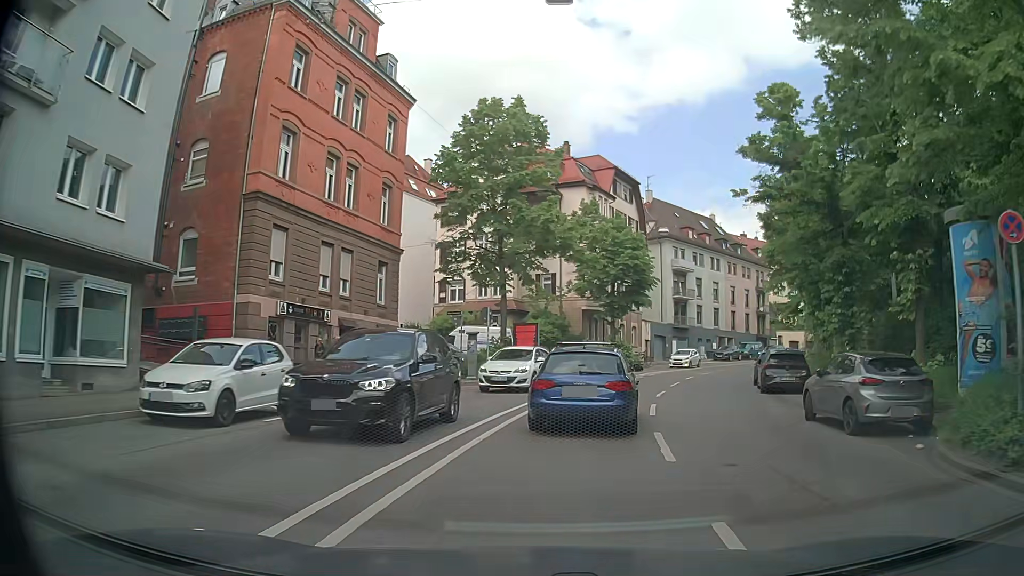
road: secondary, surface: asphalt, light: Day
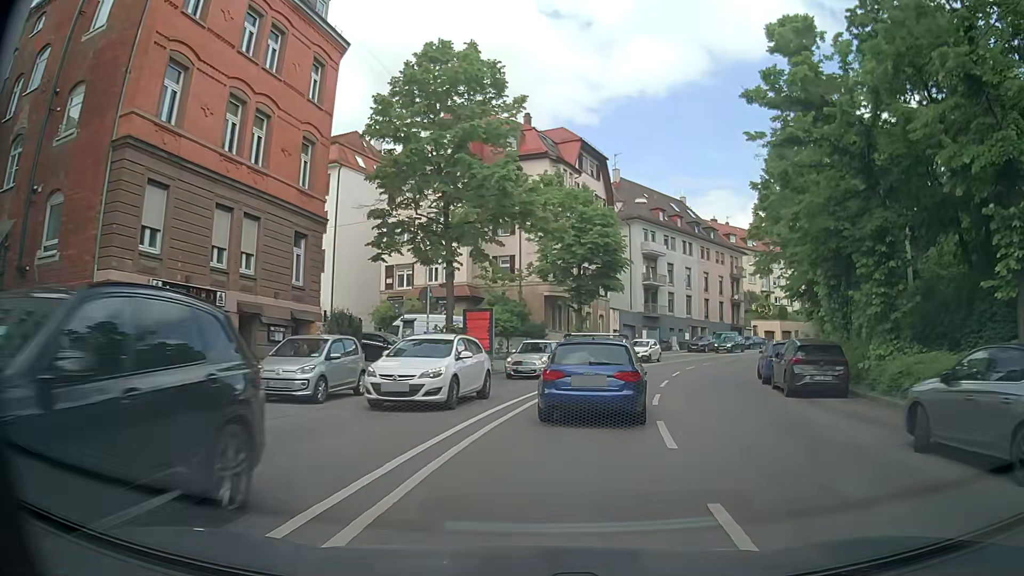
(+0.2, +5.9) m; +4°
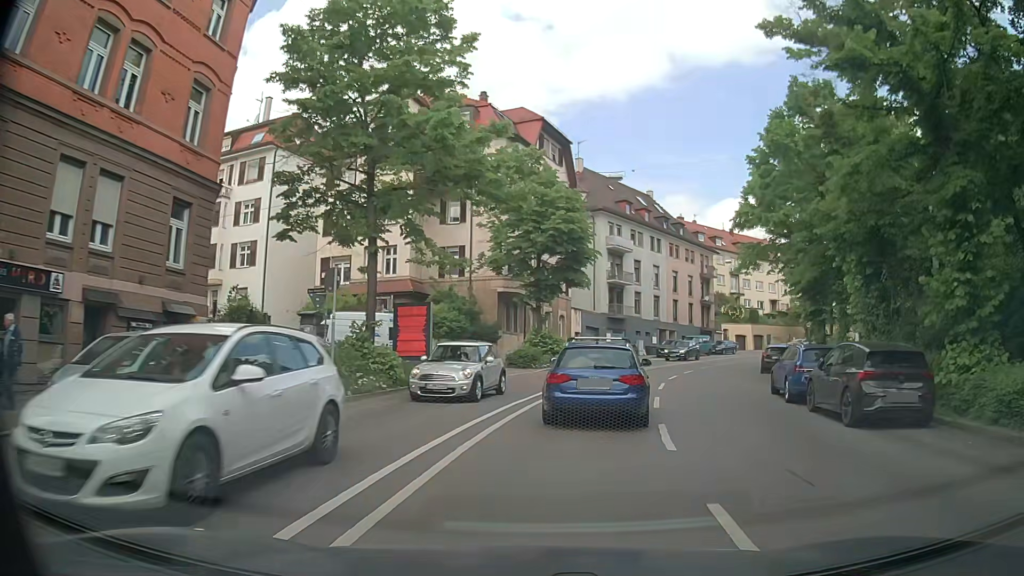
(+0.2, +6.1) m; +4°
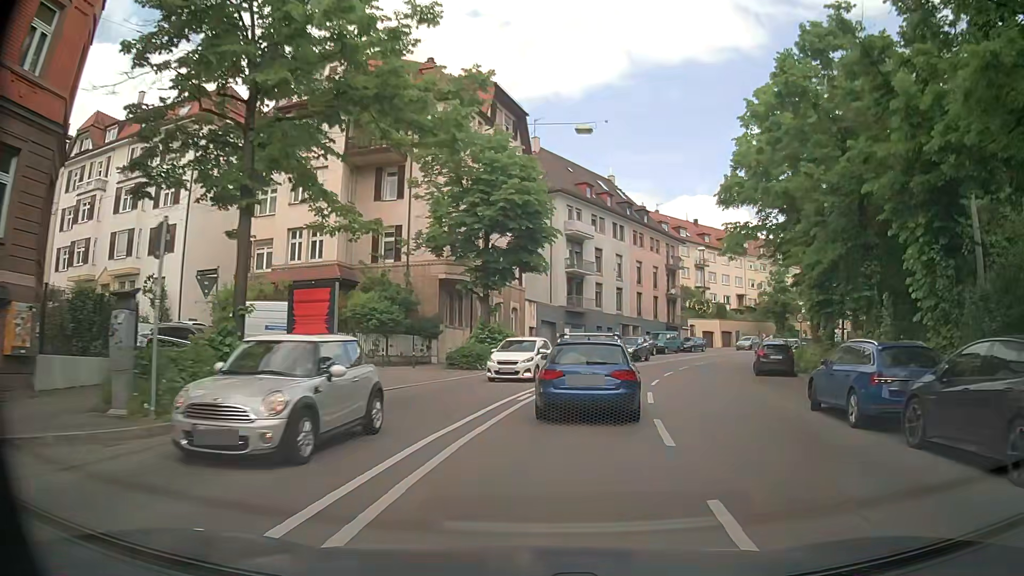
(+0.2, +6.2) m; +4°
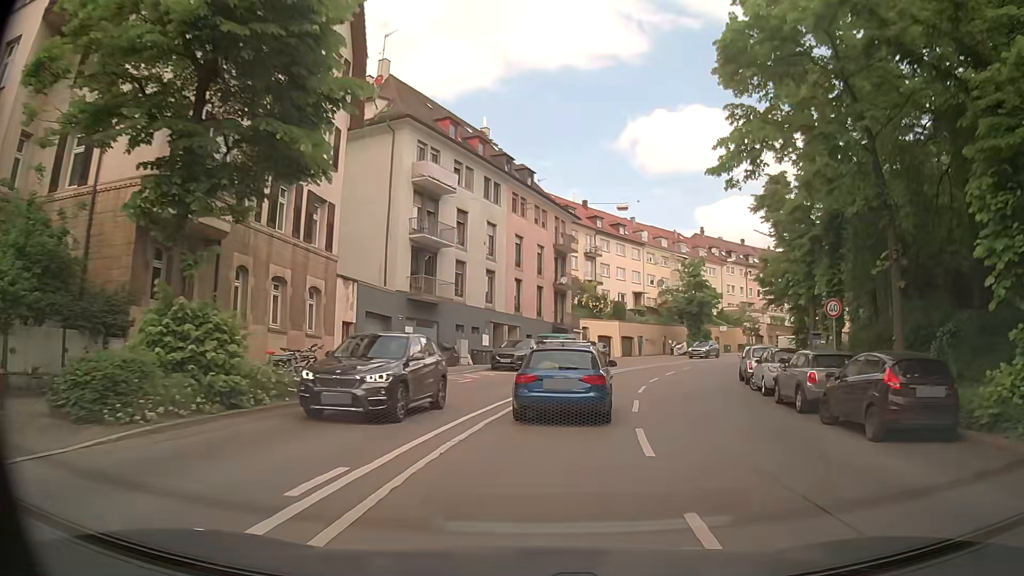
(+2.0, +18.8) m; +12°
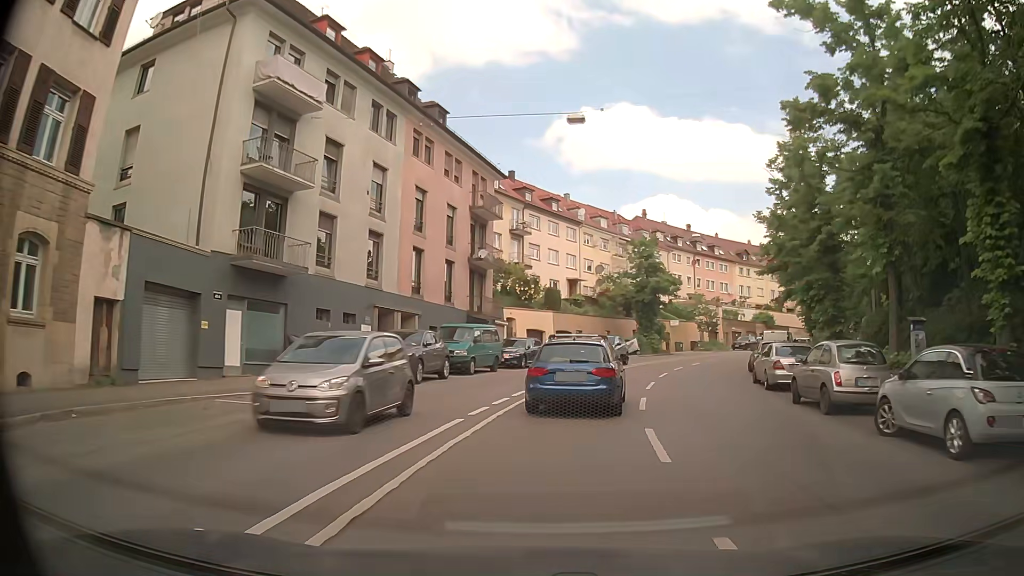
(+0.8, +13.3) m; +6°
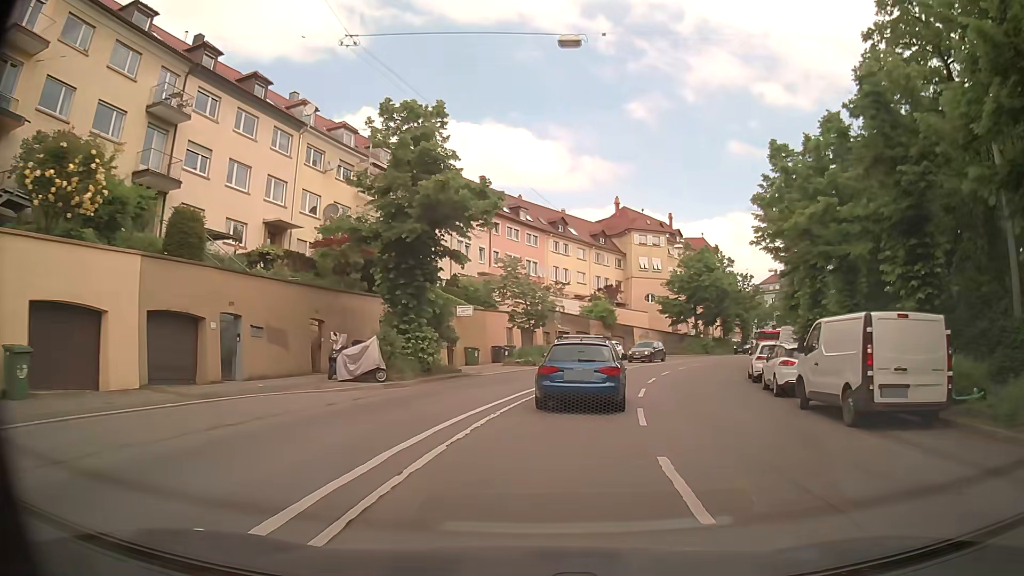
(+5.8, +33.0) m; +19°
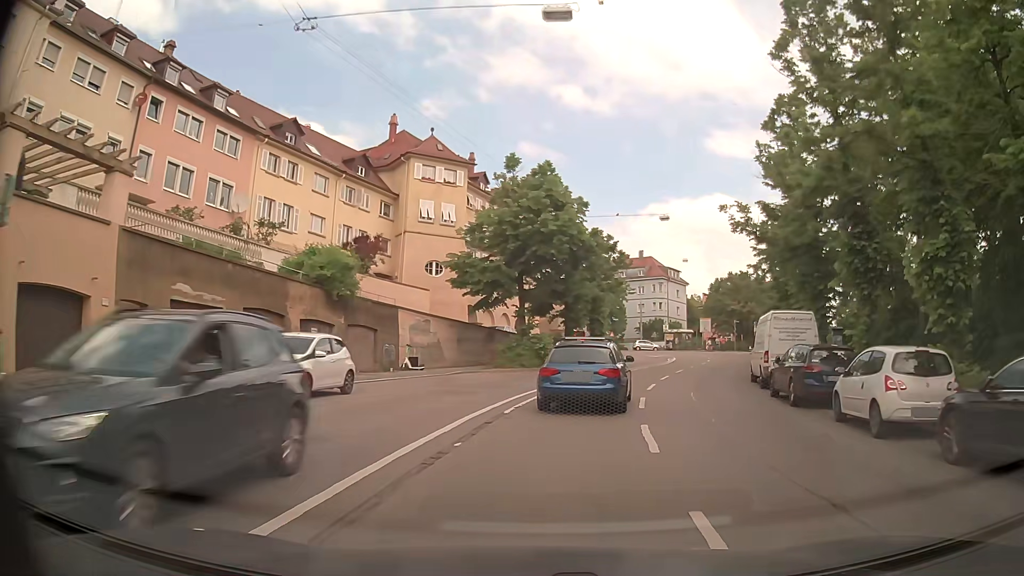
(+5.7, +33.0) m; +19°
(+1, +10) (+2, +20) (+5, +30) (+8, +39) (+11, +48) (+14, +58) (+16, +68) (+16, +78) (+13, +87) (+8, +96) m
